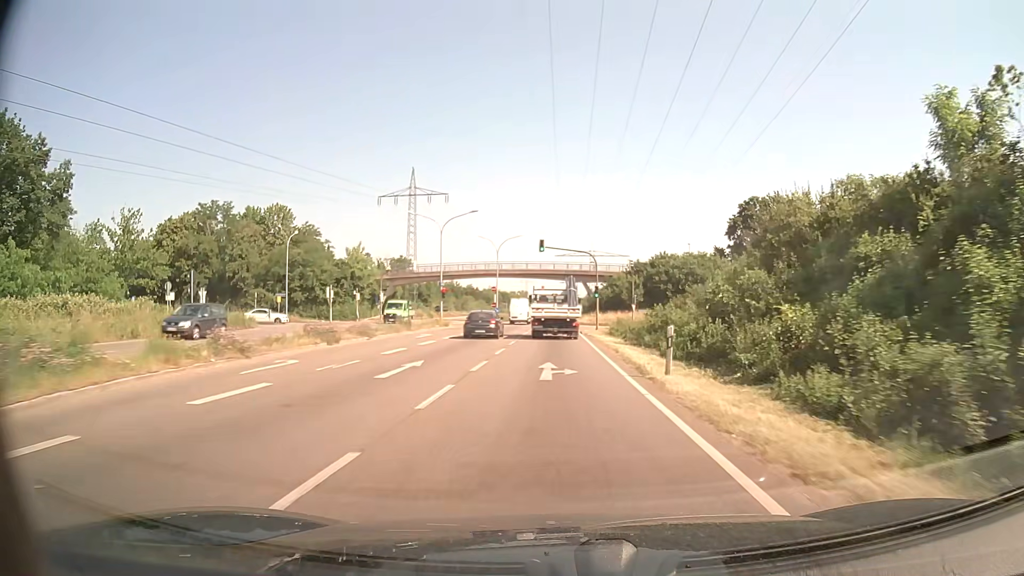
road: primary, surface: asphalt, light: Day
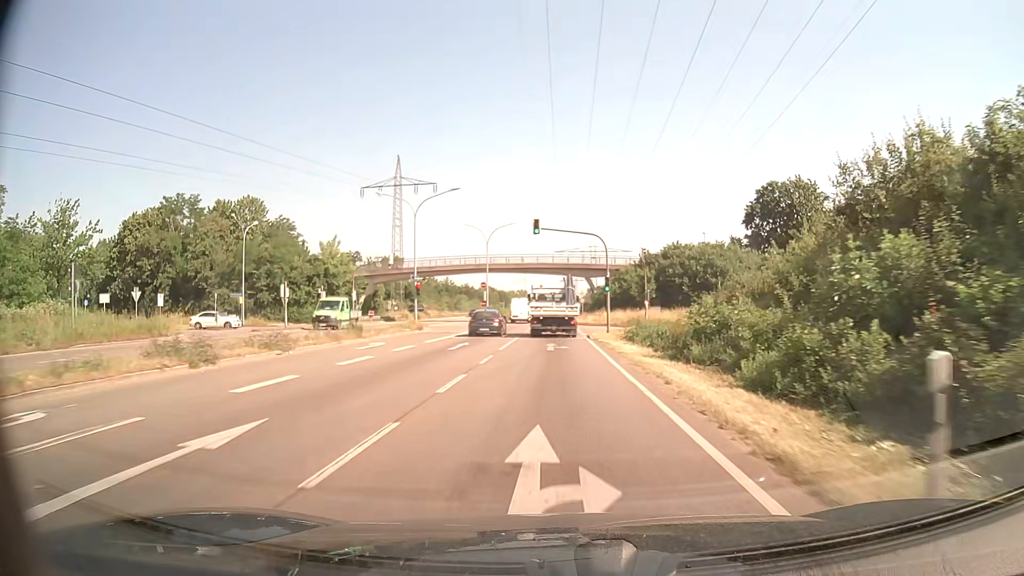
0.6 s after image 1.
(0.0, +10.4) m; 0°
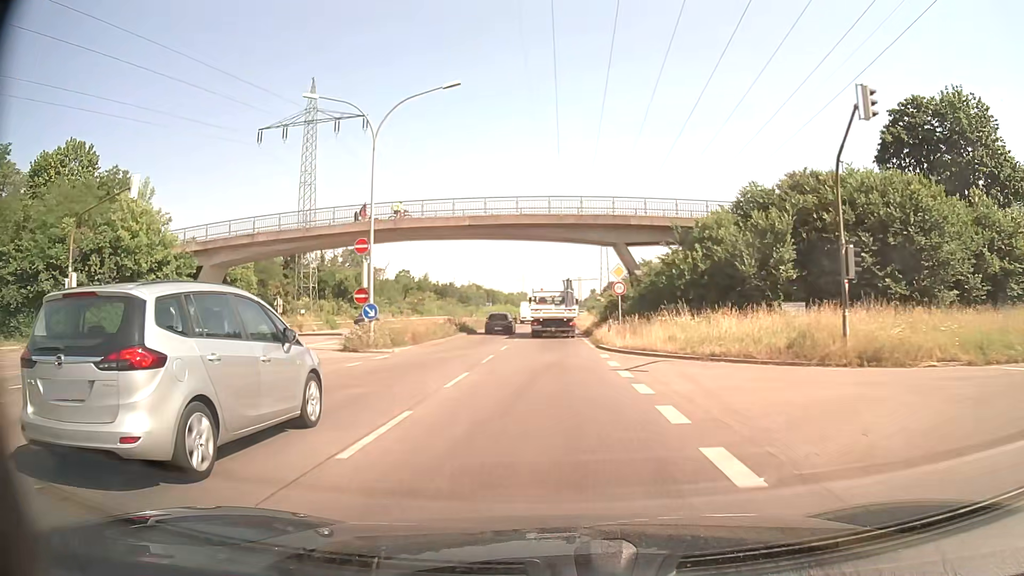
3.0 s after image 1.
(-0.1, +42.1) m; 0°
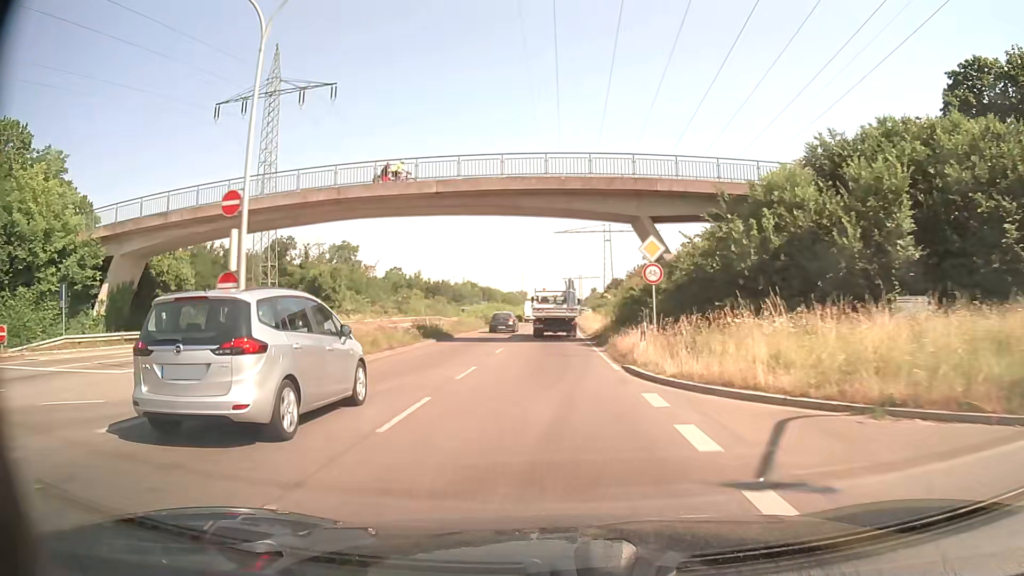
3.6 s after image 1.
(0.0, +10.7) m; 0°
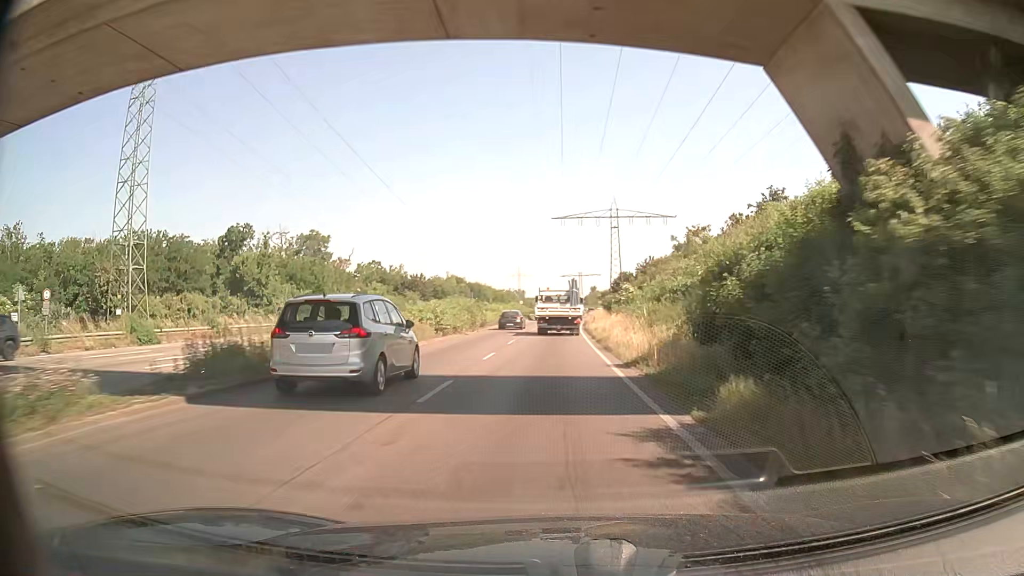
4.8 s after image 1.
(0.0, +21.5) m; 0°
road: trunk
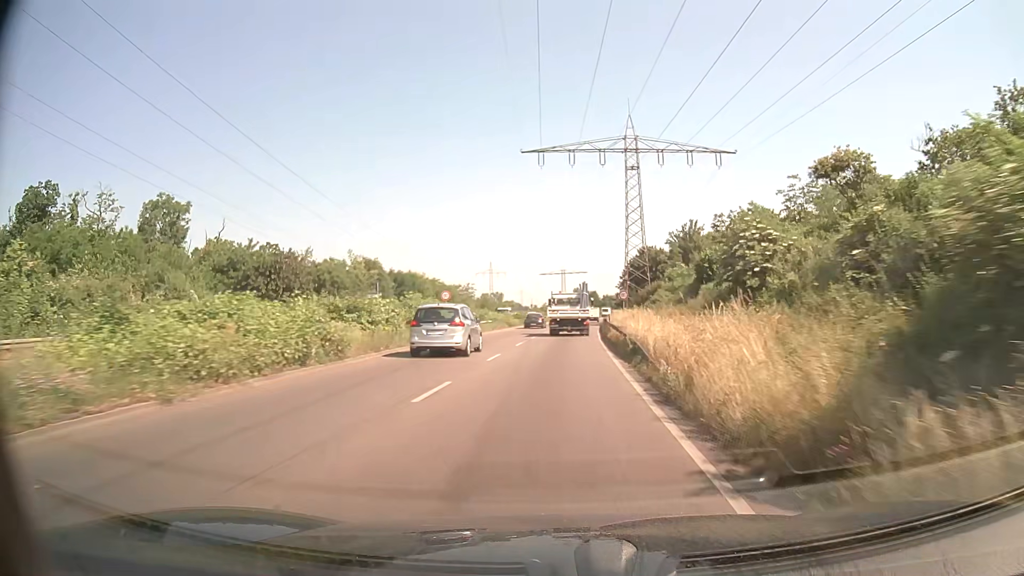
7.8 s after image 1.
(+0.8, +54.9) m; +2°
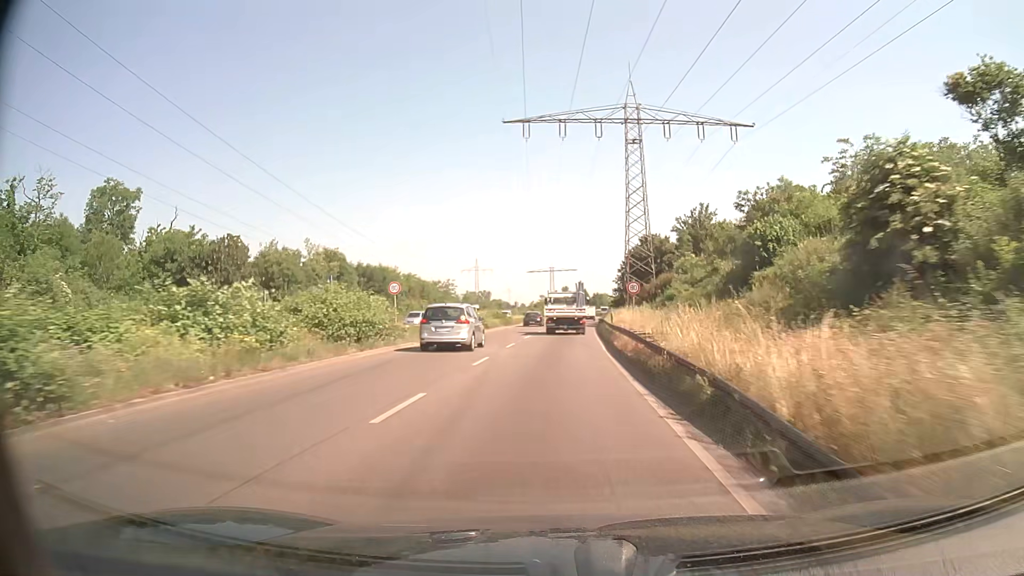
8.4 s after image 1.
(+0.1, +11.1) m; +1°
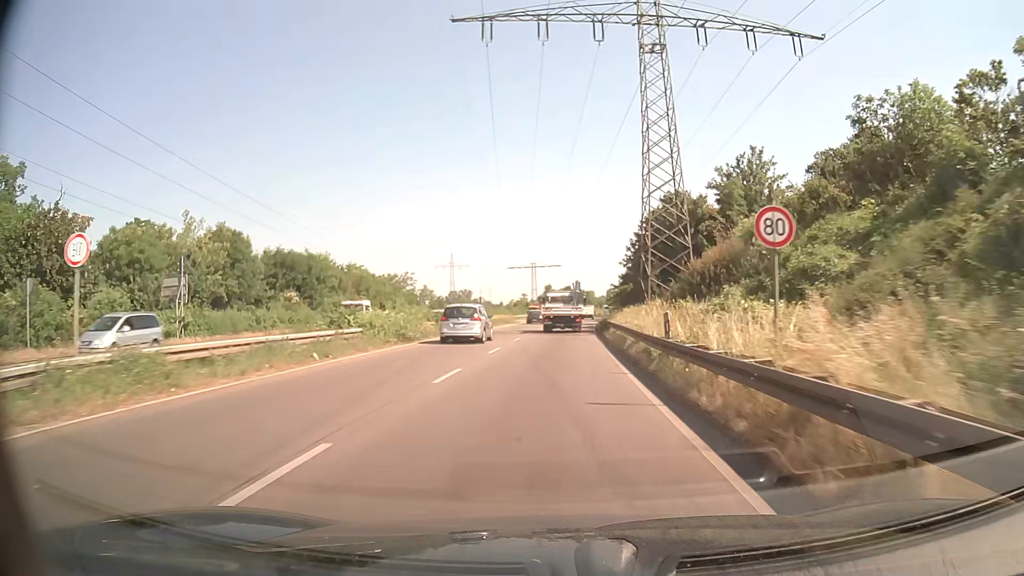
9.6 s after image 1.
(+0.3, +22.4) m; +1°
(0, +10) (0, +20) (0, +30) (+1, +40) (+1, +50) (+2, +60) (+2, +70) (+3, +80) (+4, +90) (+4, +100) m
